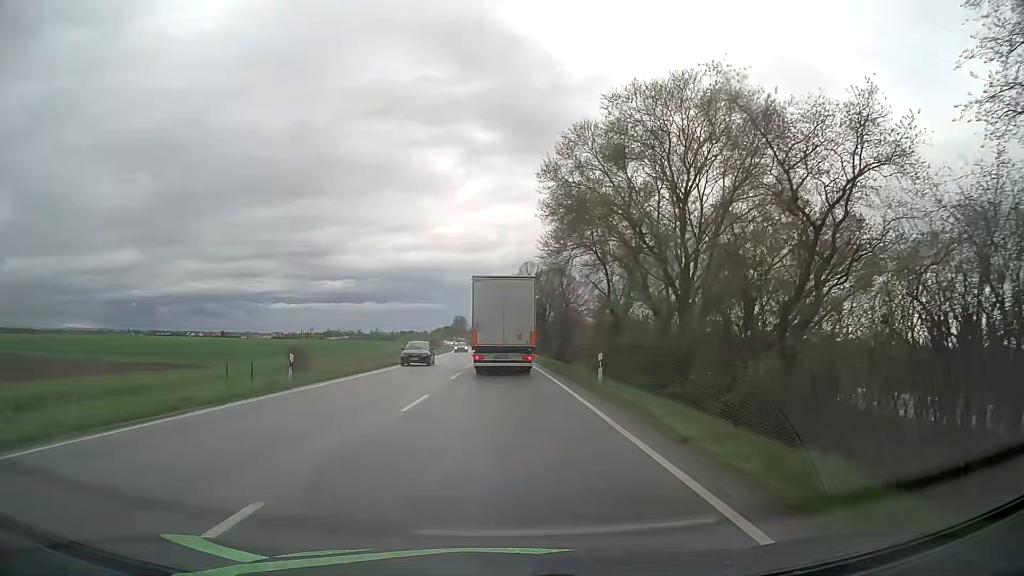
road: primary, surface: asphalt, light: Day
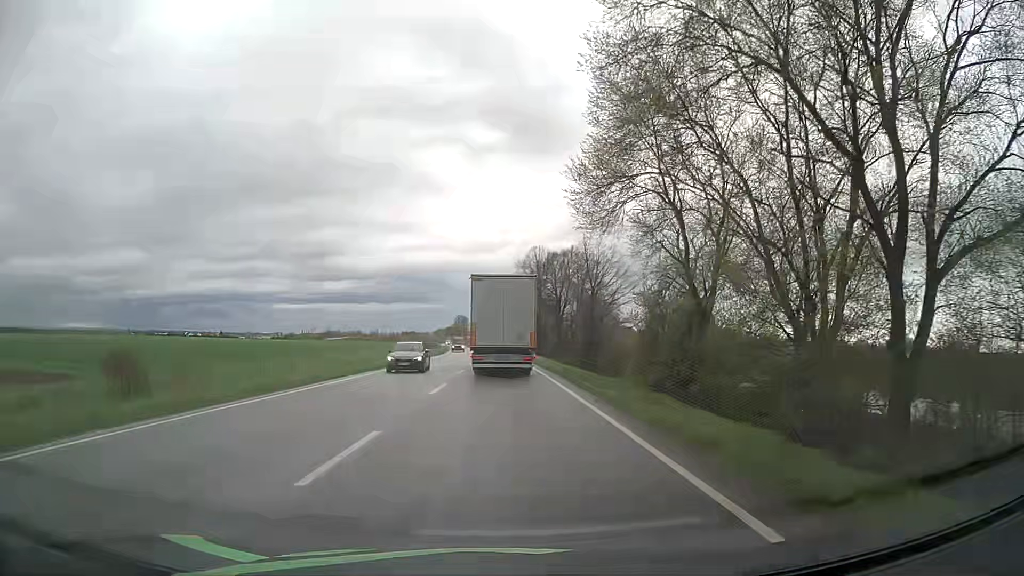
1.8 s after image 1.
(-0.1, +18.9) m; 0°
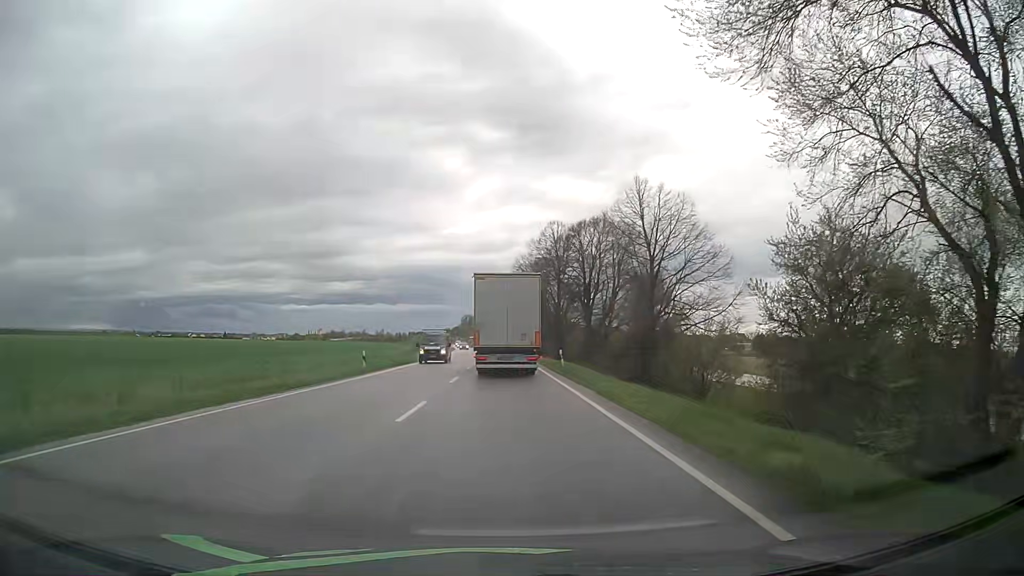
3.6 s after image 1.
(-0.1, +18.4) m; 0°
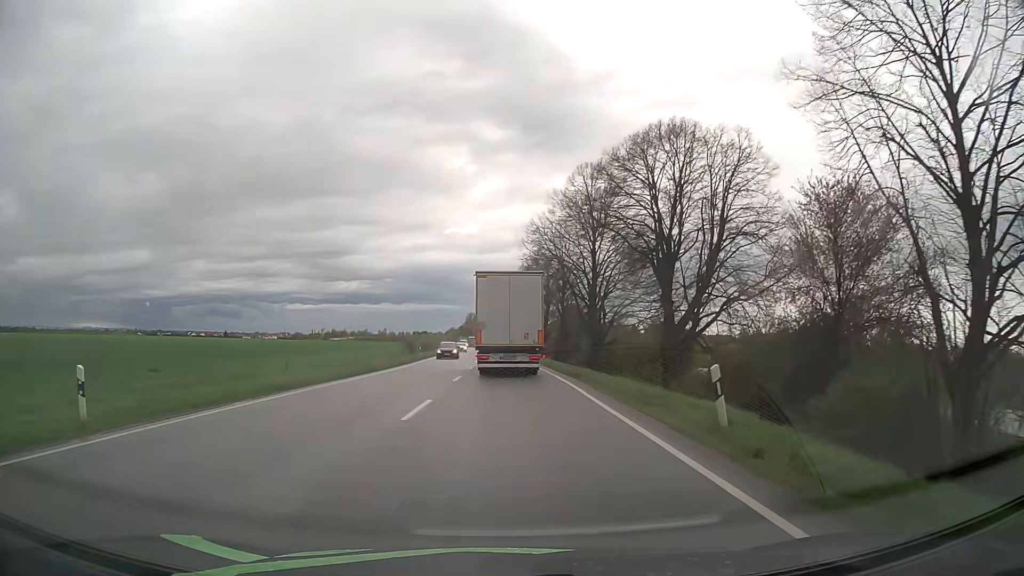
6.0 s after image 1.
(-0.3, +23.8) m; -1°
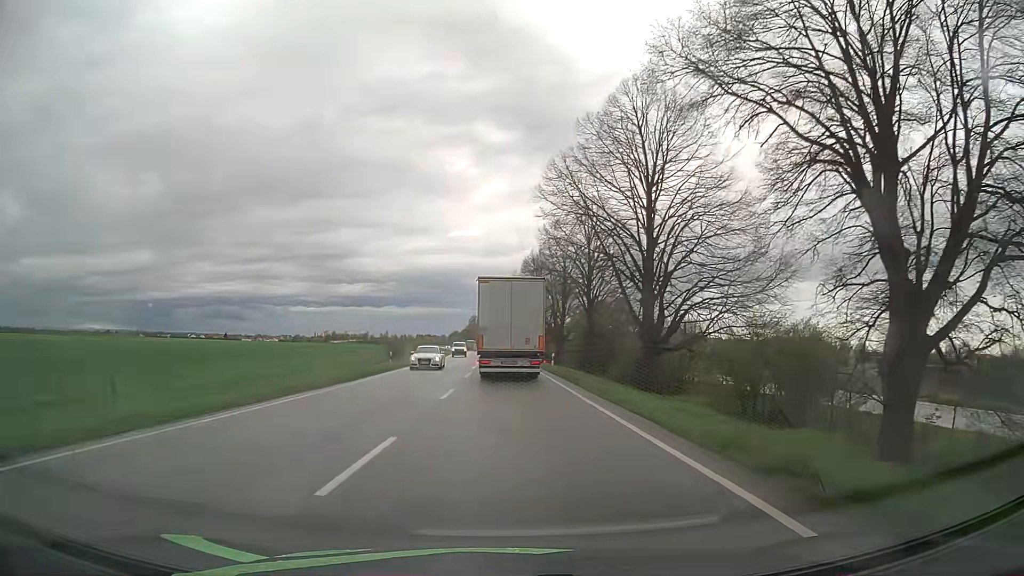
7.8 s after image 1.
(-0.1, +17.4) m; -1°
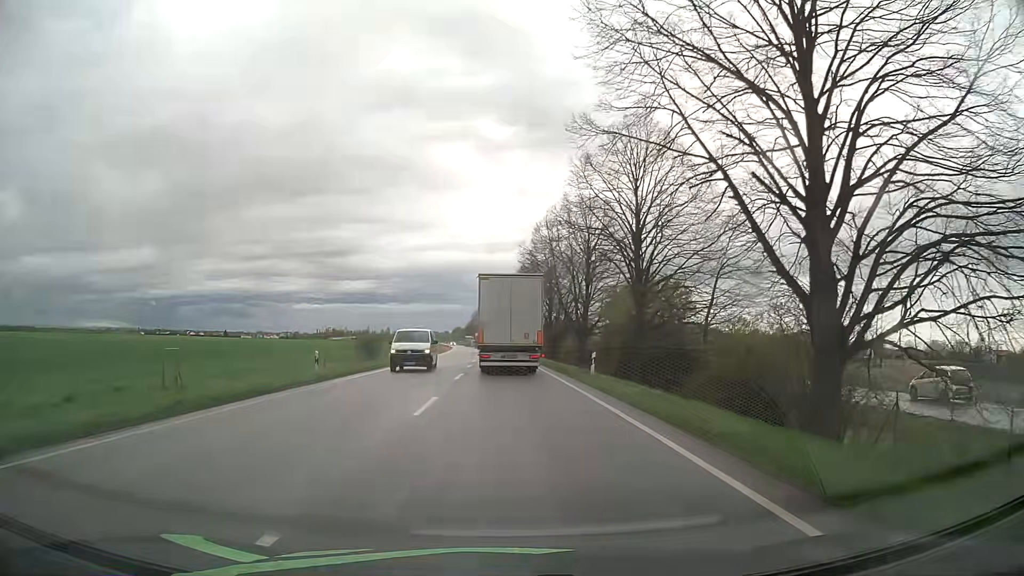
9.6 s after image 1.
(0.0, +17.5) m; 0°
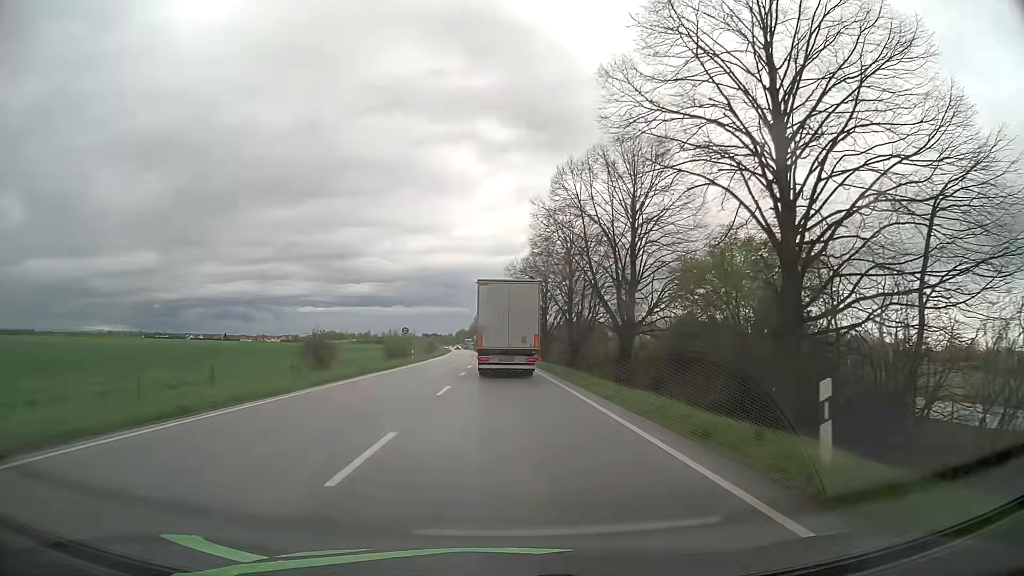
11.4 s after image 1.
(-0.1, +18.0) m; 0°
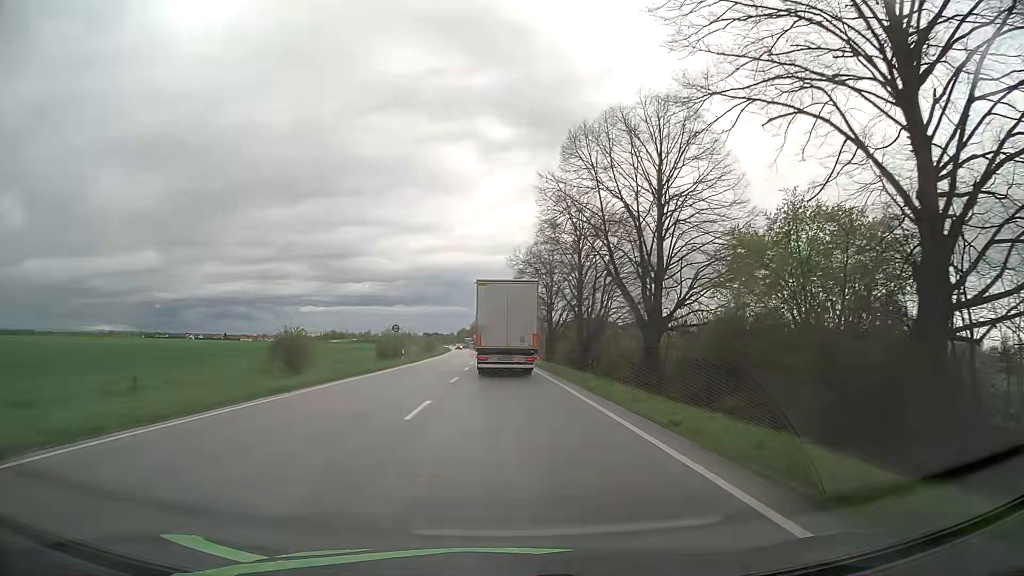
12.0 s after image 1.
(0.0, +6.1) m; 0°
